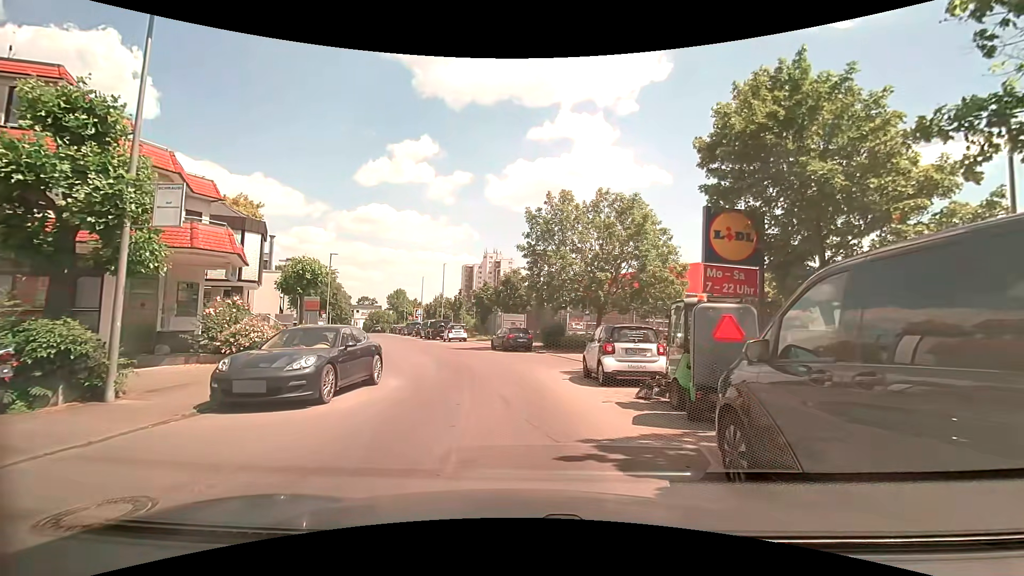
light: Day
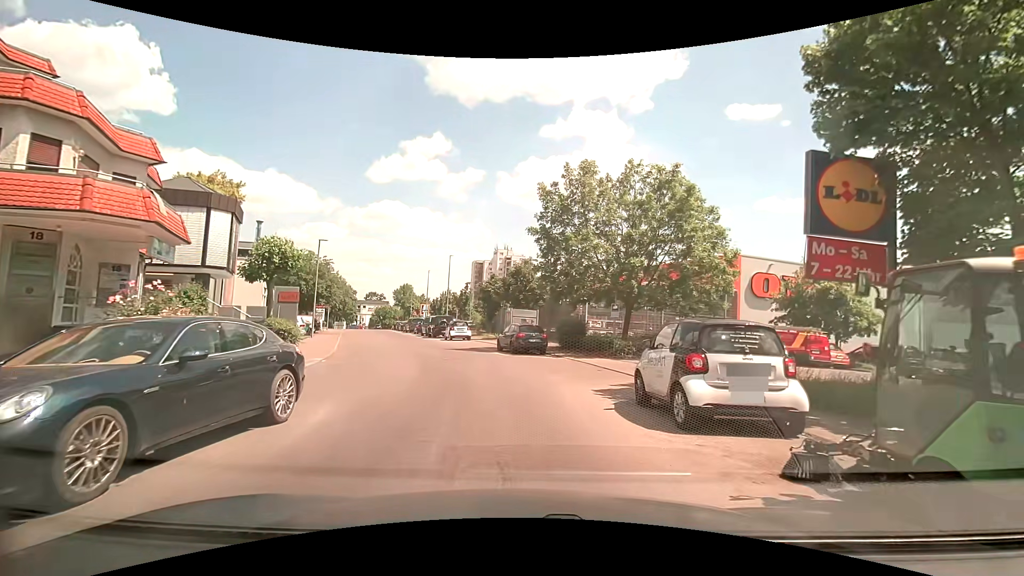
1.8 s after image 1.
(-0.2, +5.4) m; -3°
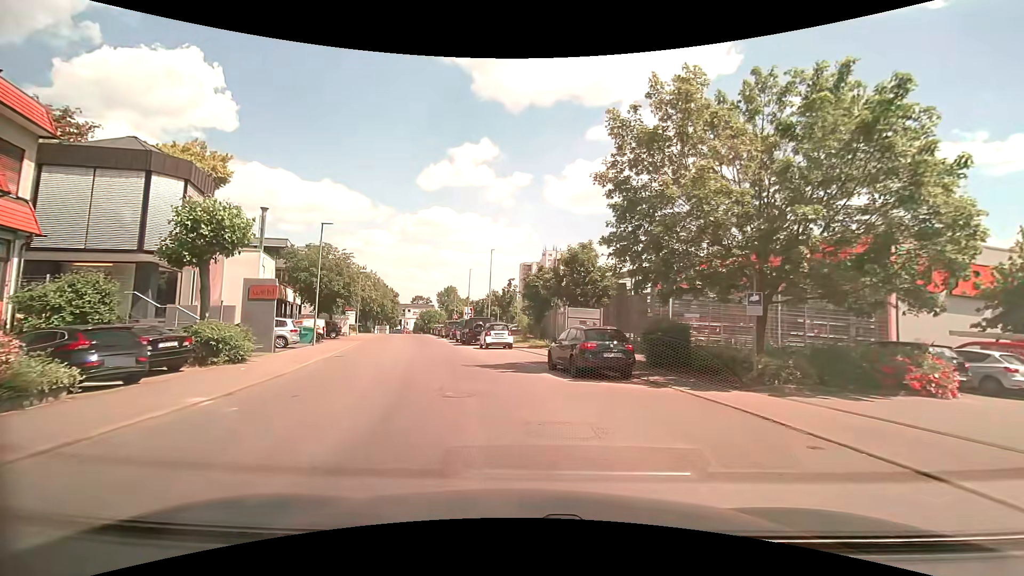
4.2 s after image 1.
(-0.2, +9.5) m; -5°
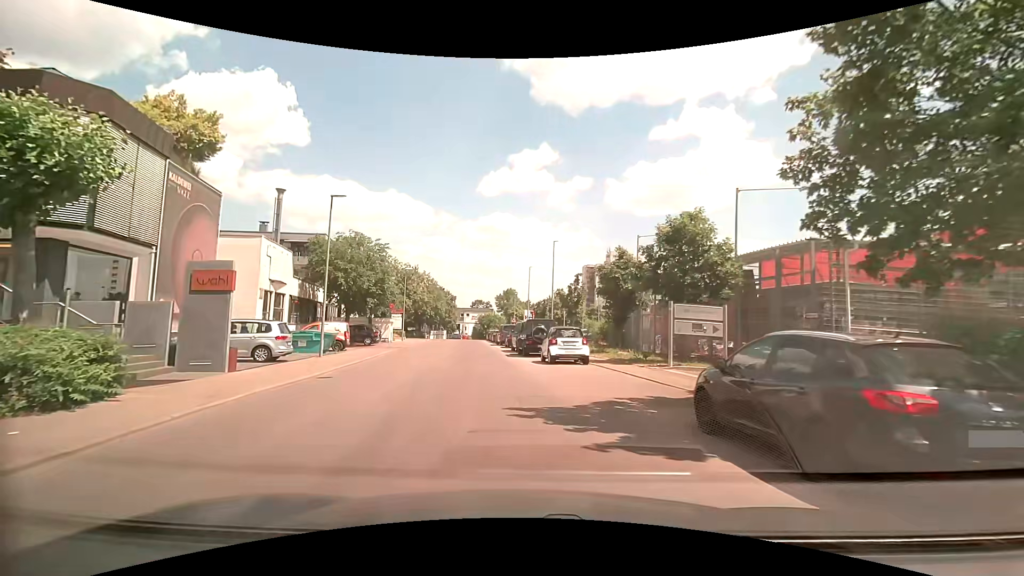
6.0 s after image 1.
(-0.5, +9.0) m; -8°
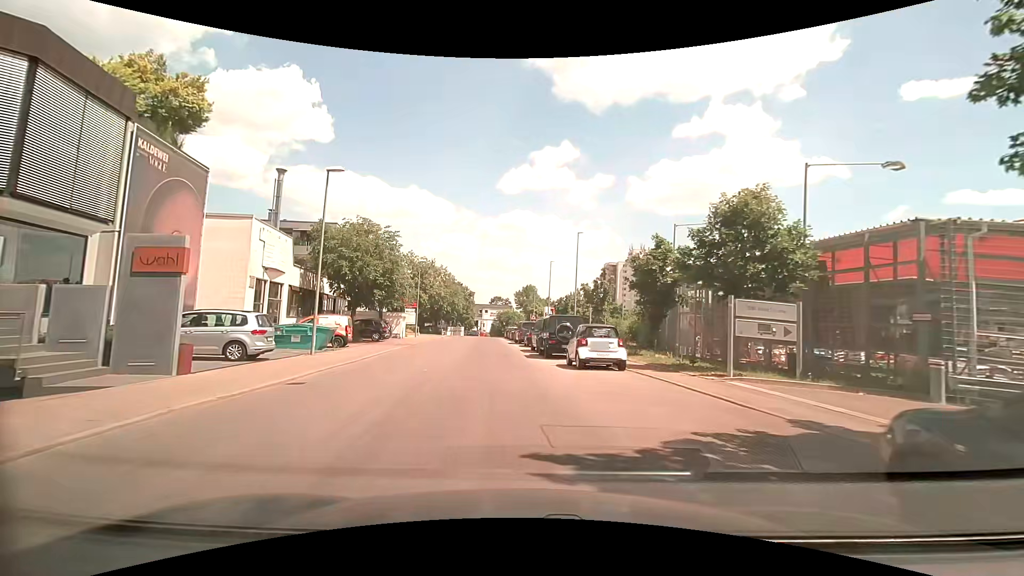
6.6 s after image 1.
(0.0, +3.5) m; -2°
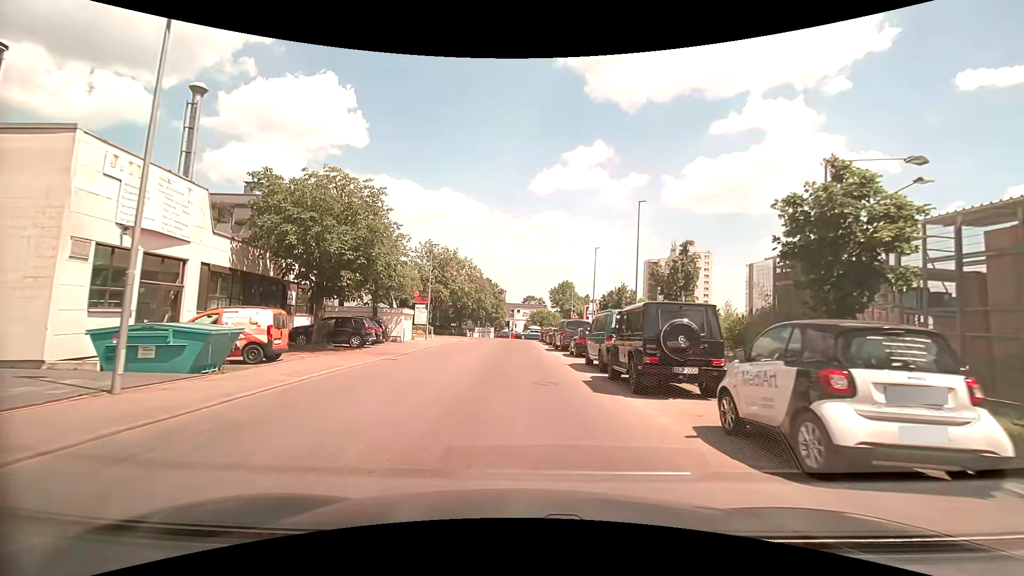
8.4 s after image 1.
(-0.4, +12.0) m; -4°
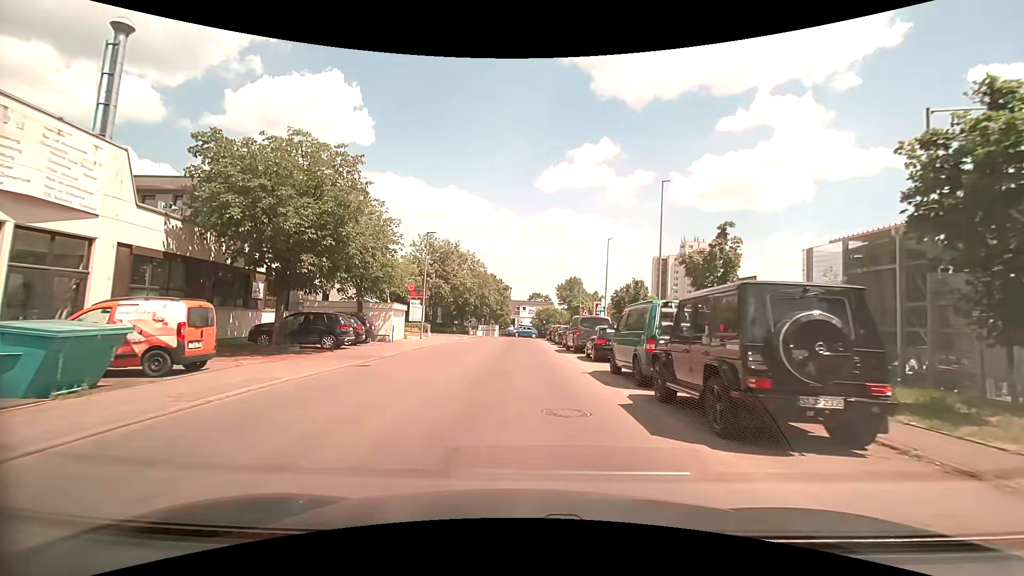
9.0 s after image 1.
(0.0, +4.4) m; 0°
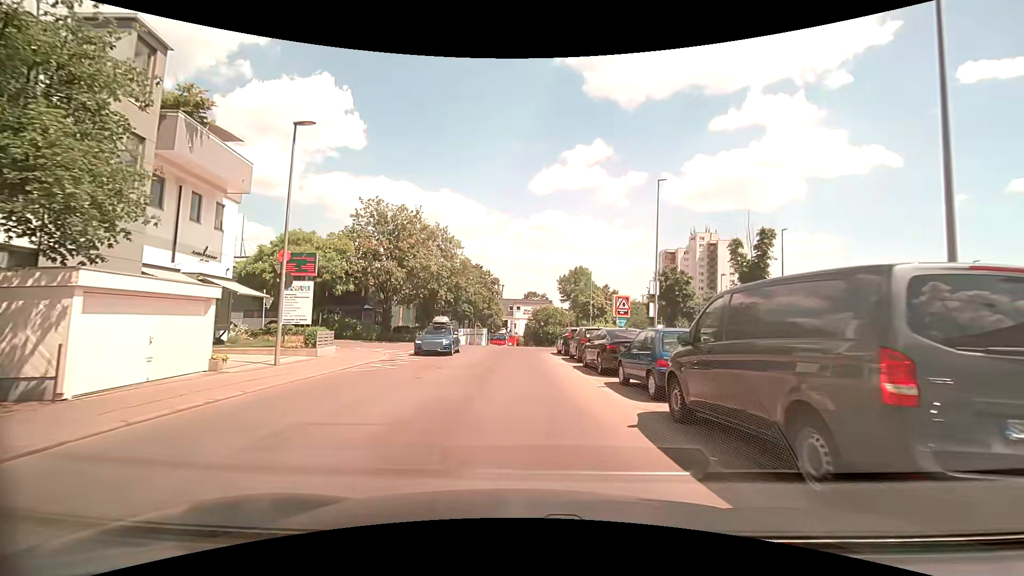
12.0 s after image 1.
(-0.2, +21.0) m; 0°
